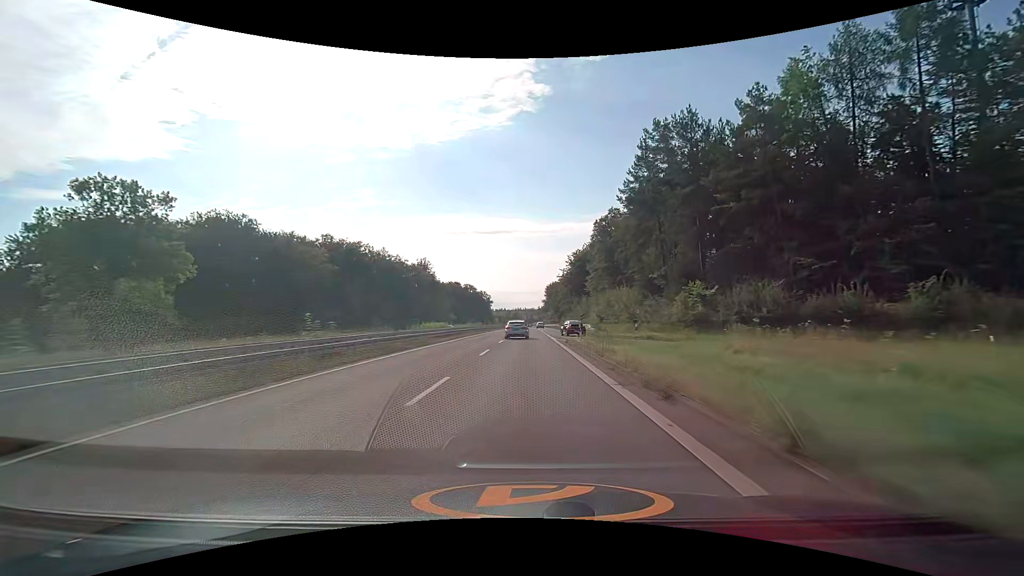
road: trunk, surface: asphalt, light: Day
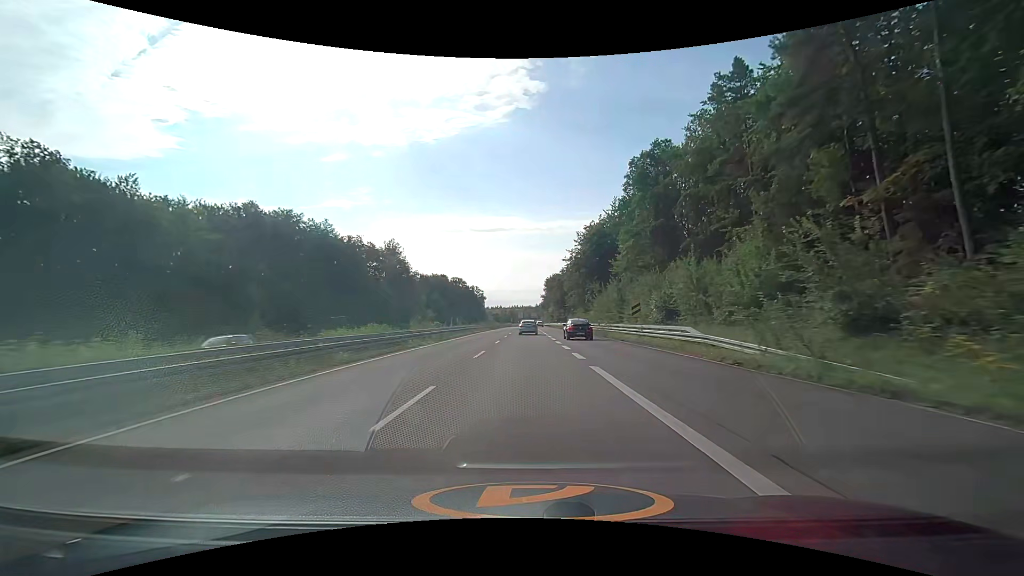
(+0.1, +37.6) m; 0°
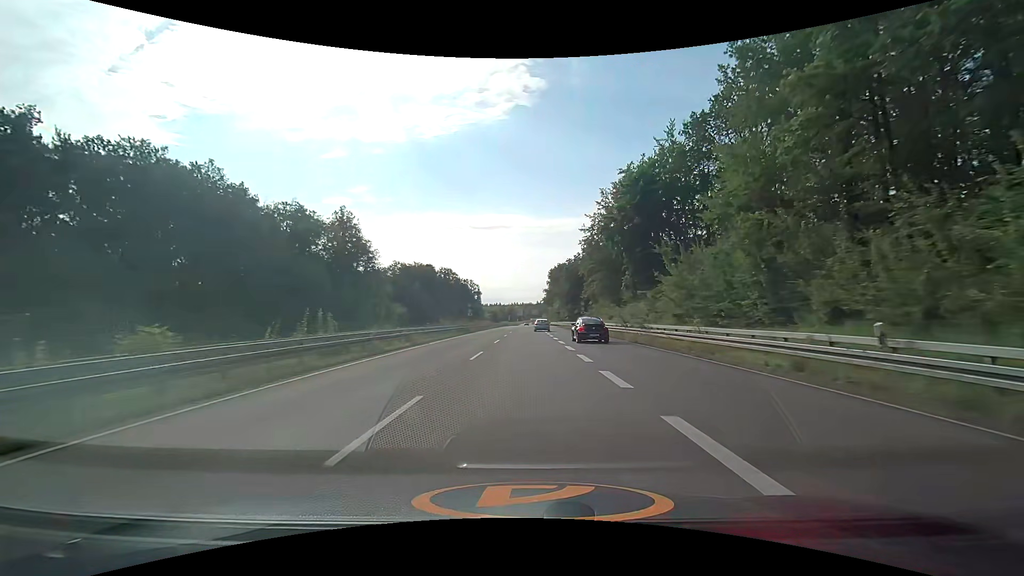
(-0.1, +37.0) m; 0°
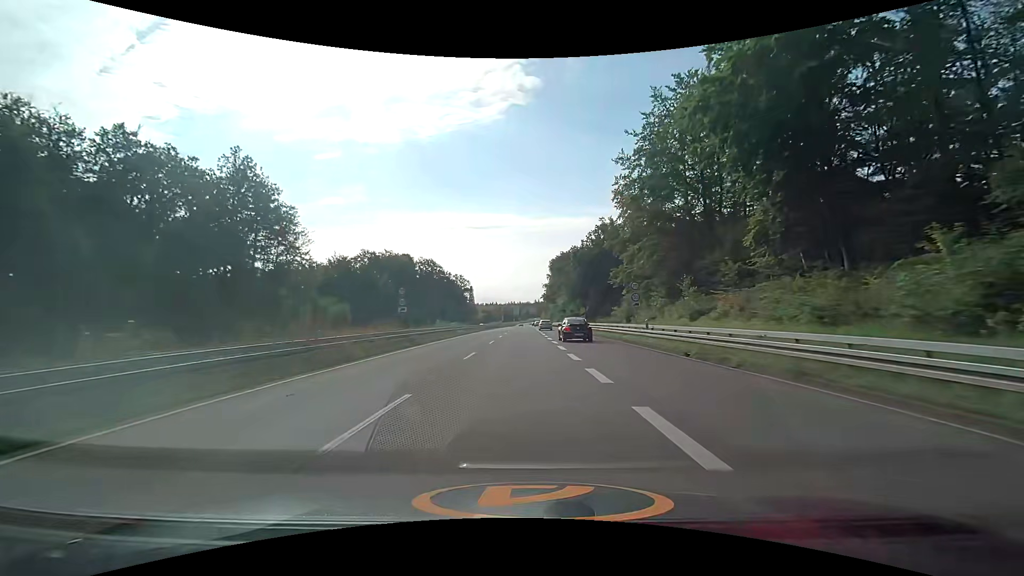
(+0.3, +35.1) m; 0°
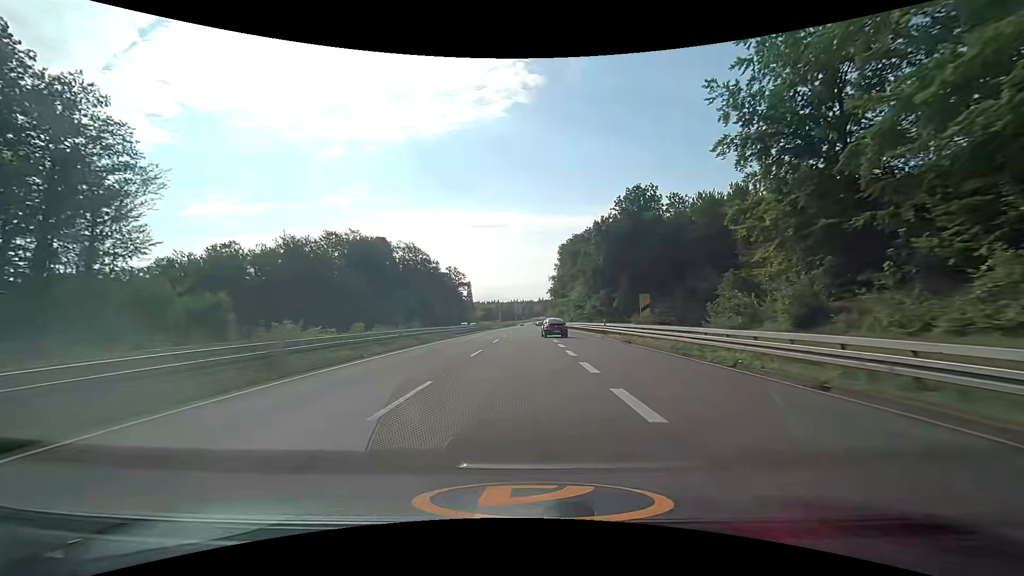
(-0.1, +33.7) m; 0°
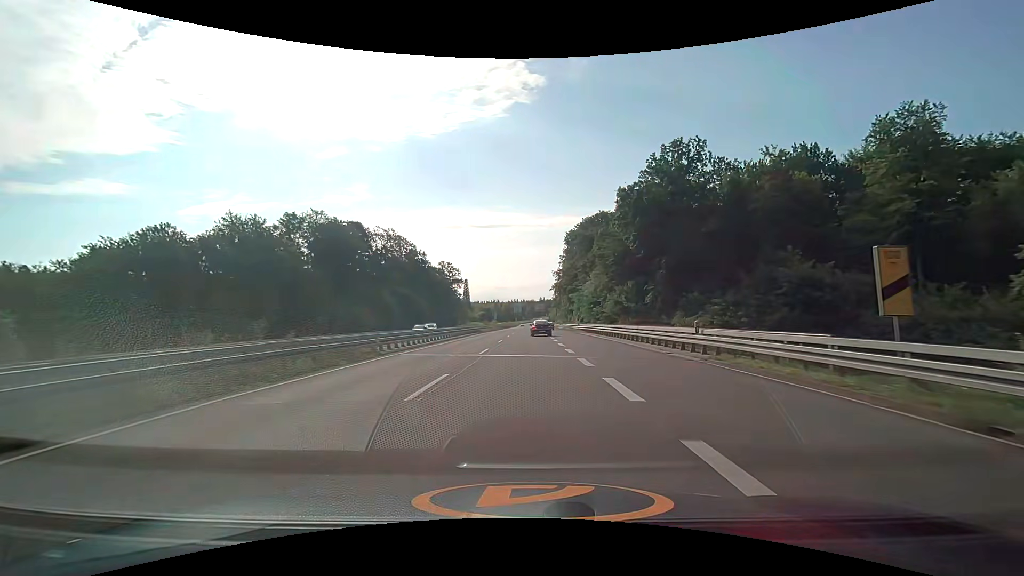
(-0.1, +22.0) m; -1°
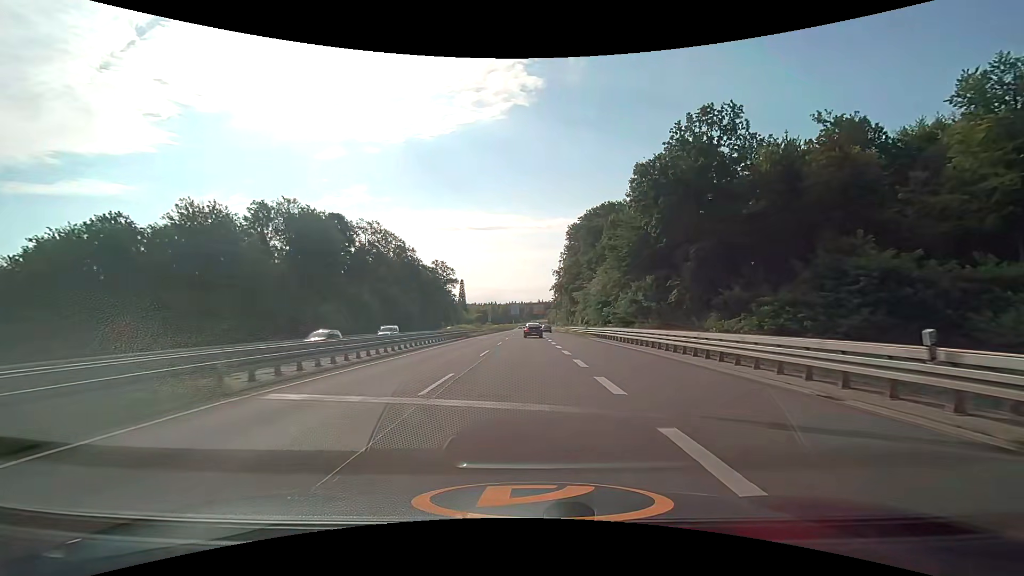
(+0.1, +11.0) m; +1°
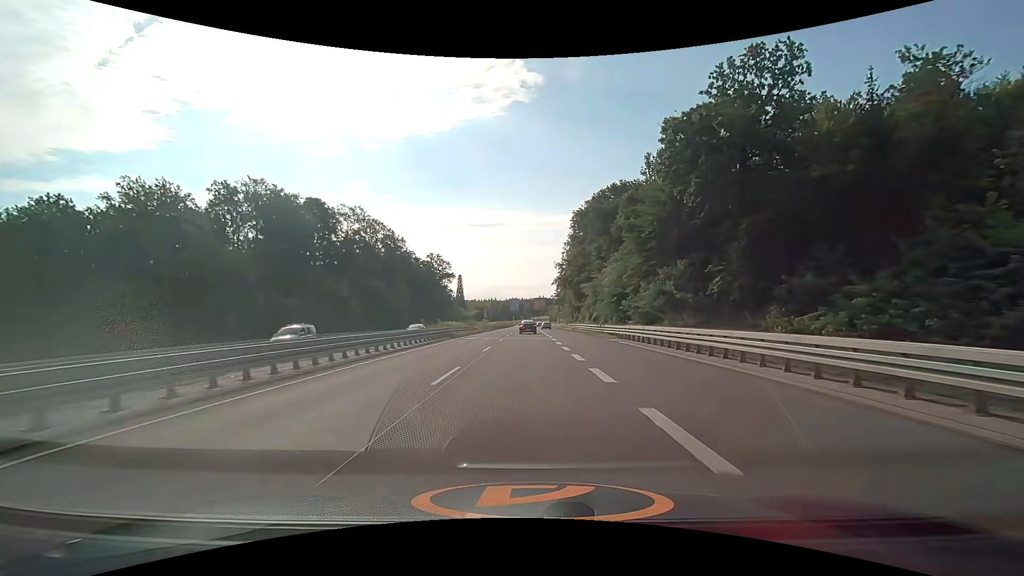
(0.0, +10.9) m; 0°
